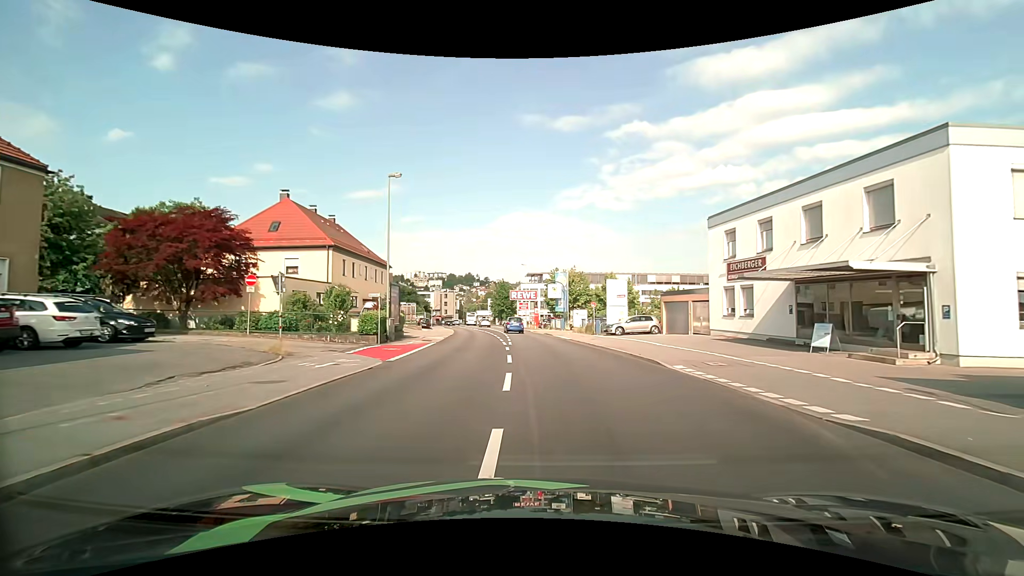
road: tertiary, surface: asphalt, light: Day
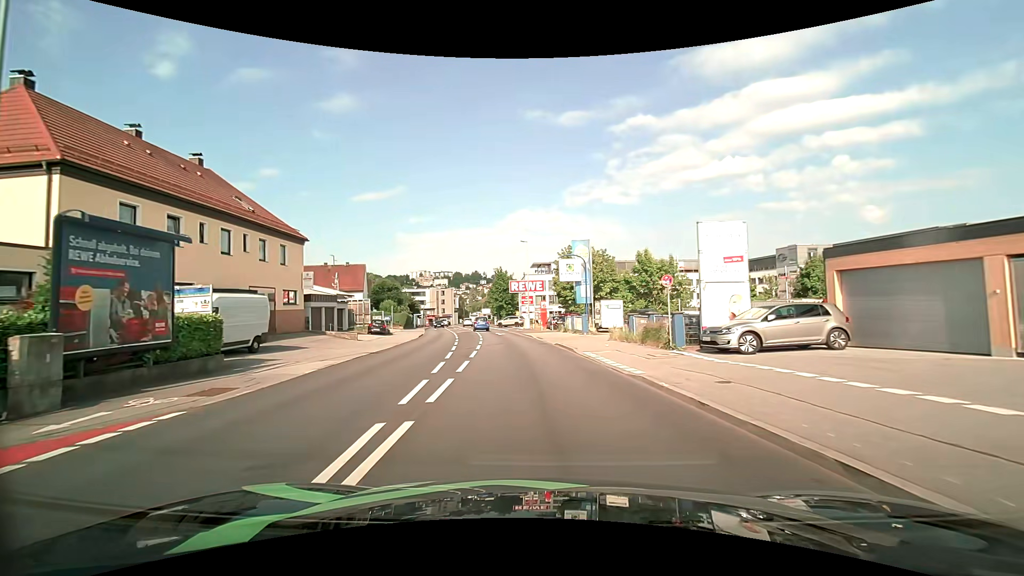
(+0.3, +22.3) m; 0°
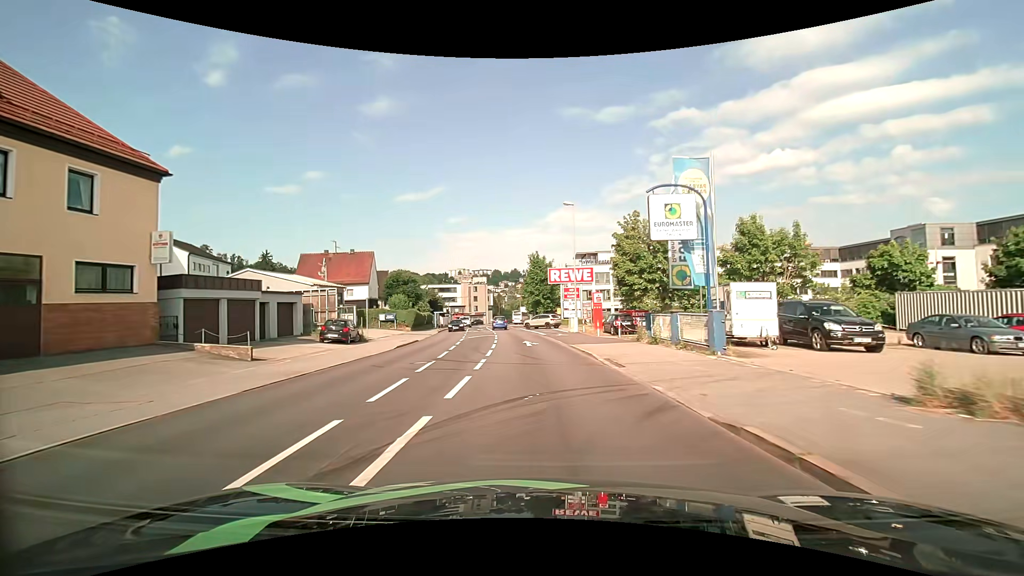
(-0.9, +18.2) m; -5°
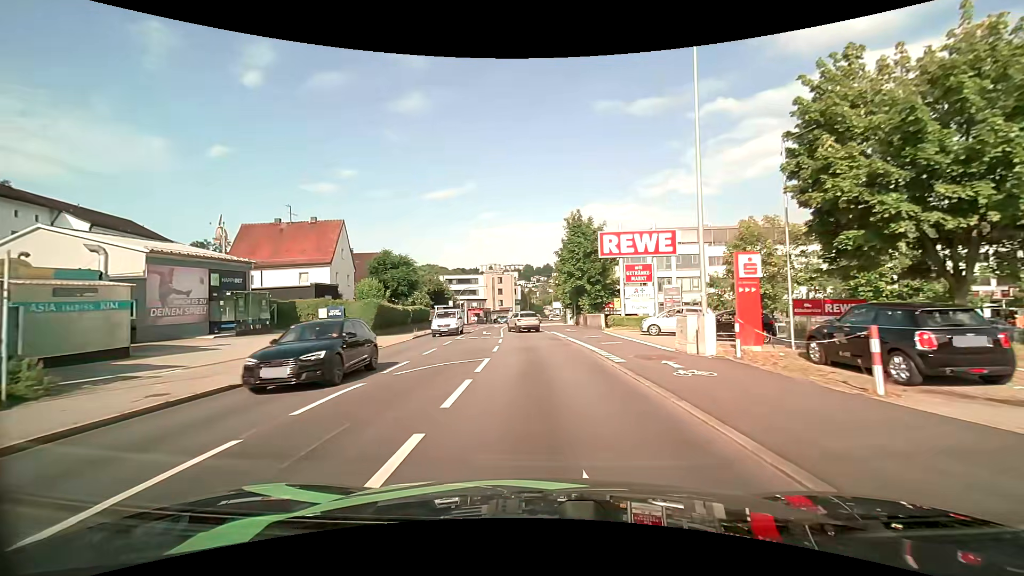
(-0.8, +24.1) m; -3°
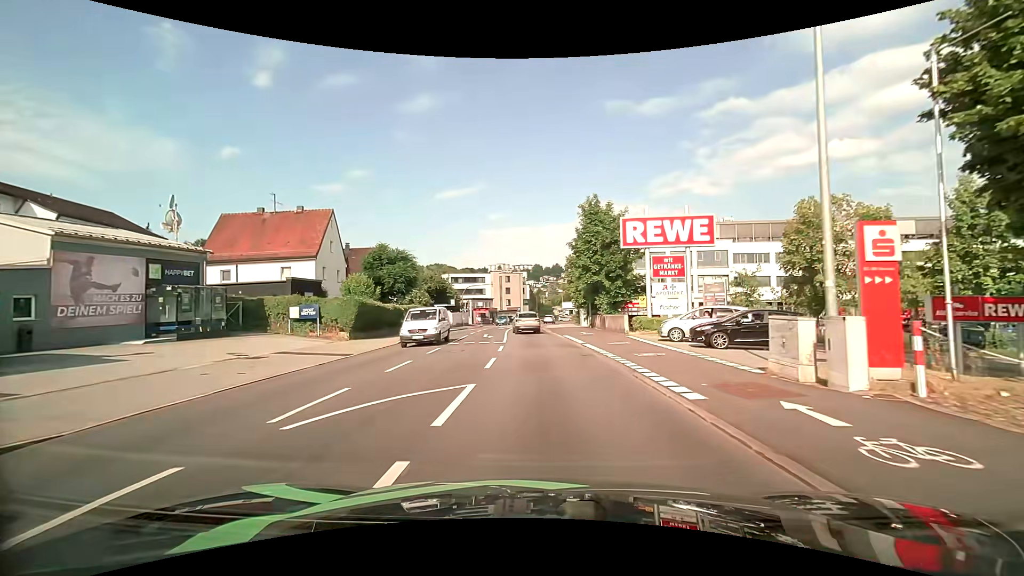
(-0.1, +5.6) m; -1°
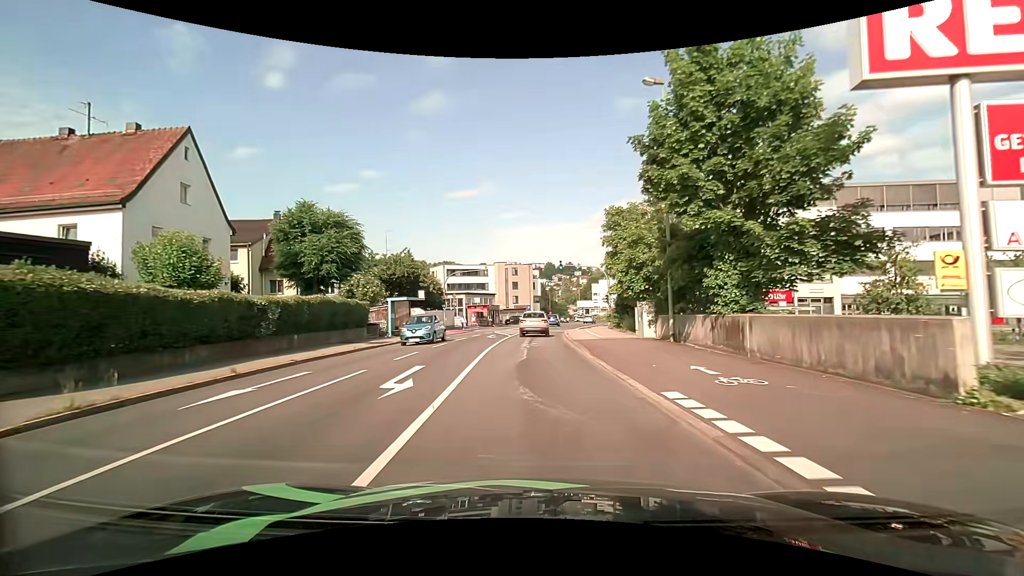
(-0.2, +22.4) m; -1°
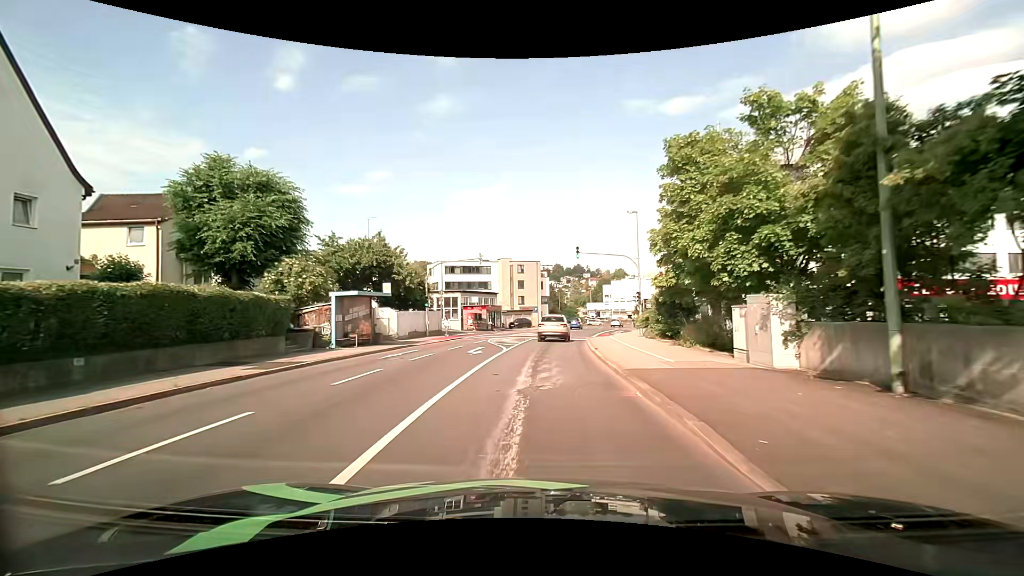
(-0.2, +11.4) m; -2°
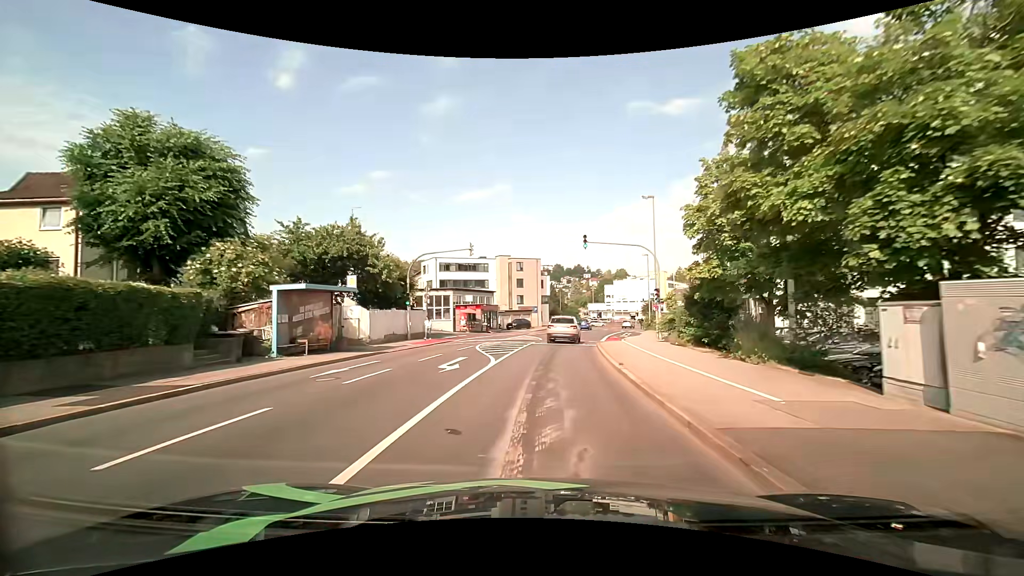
(0.0, +5.6) m; +1°
(0, +10) (+1, +20) (+1, +30) (+3, +40) (+5, +50) (+7, +59) (+9, +69) (+12, +79) (+15, +88) (+19, +98) m
